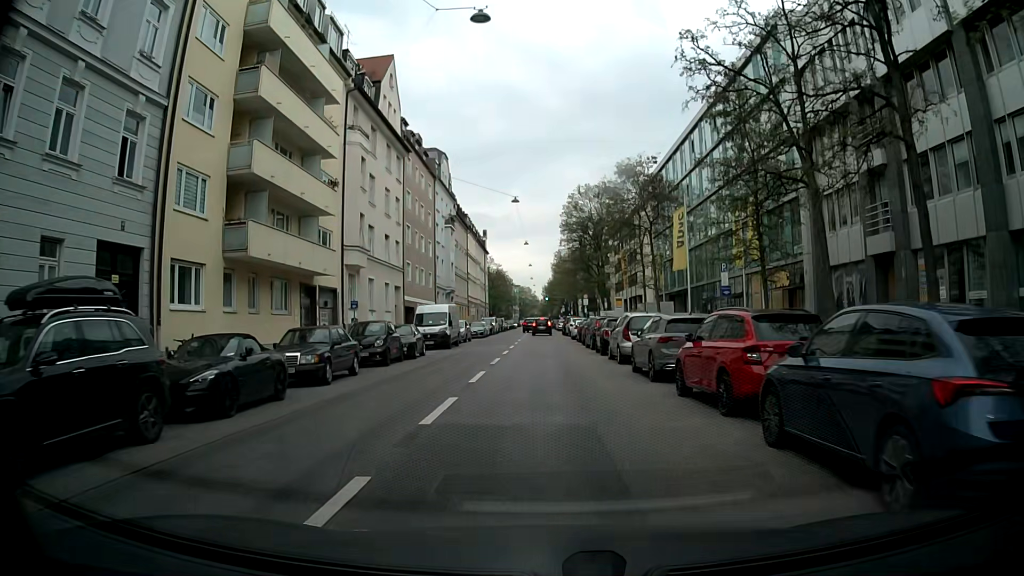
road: tertiary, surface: asphalt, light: Day
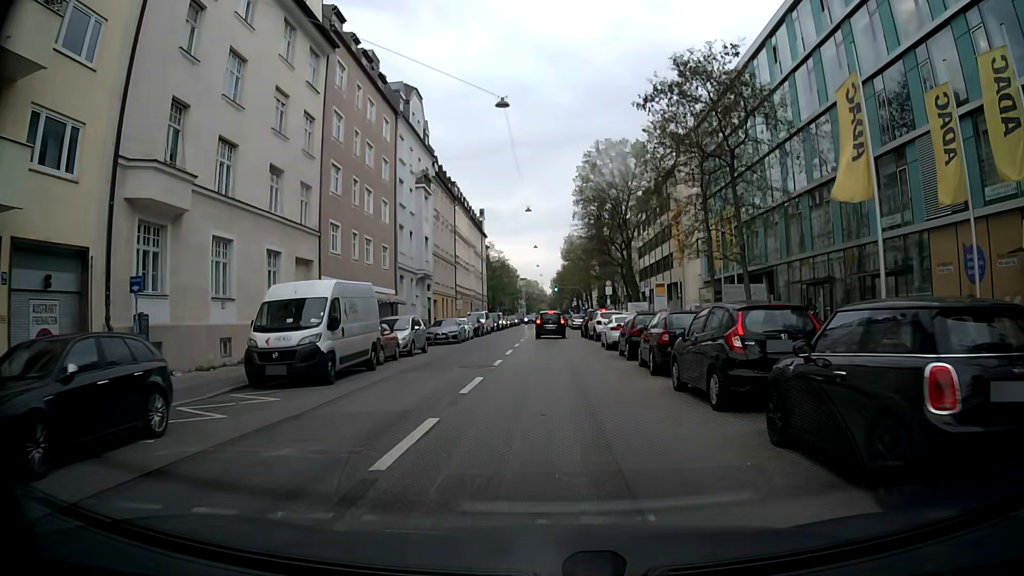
(-0.1, +21.4) m; 0°
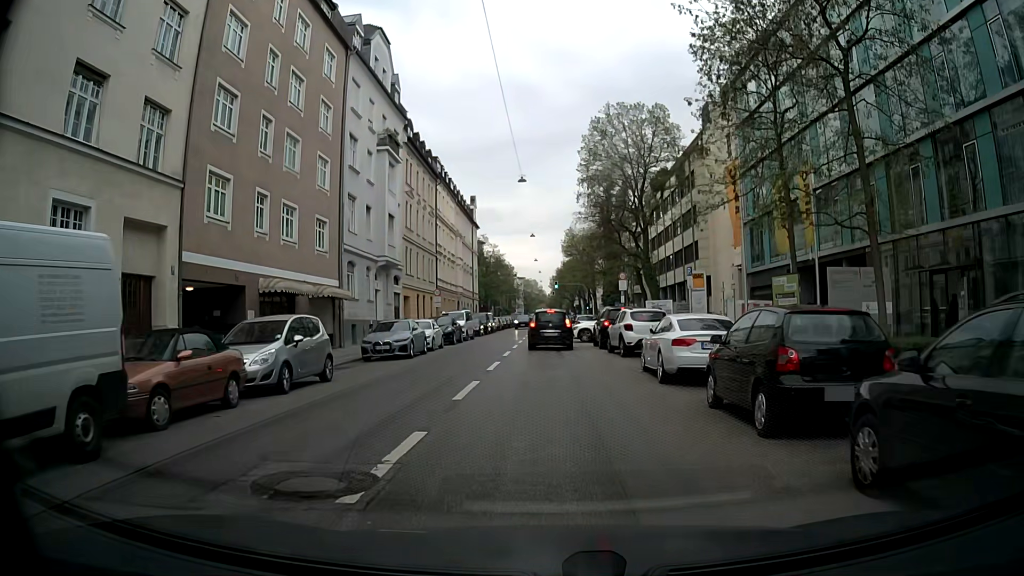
(-0.1, +12.7) m; 0°
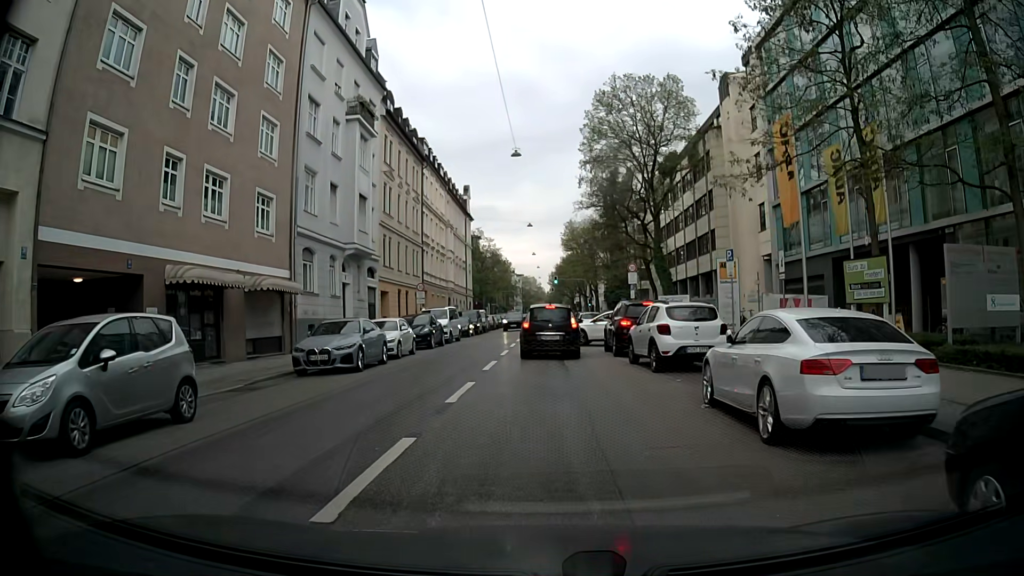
(-0.1, +6.6) m; -2°
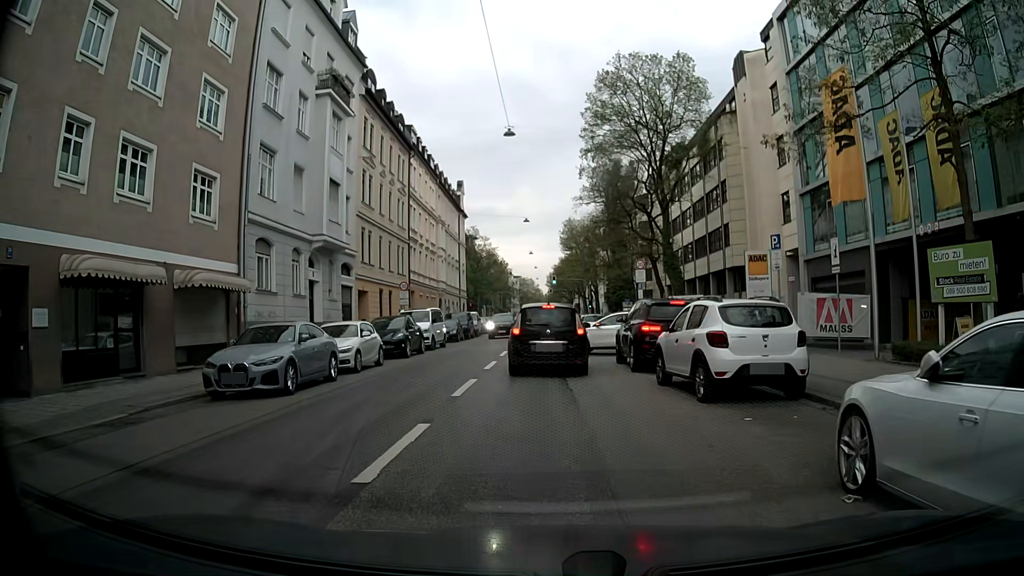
(+0.2, +4.7) m; +2°
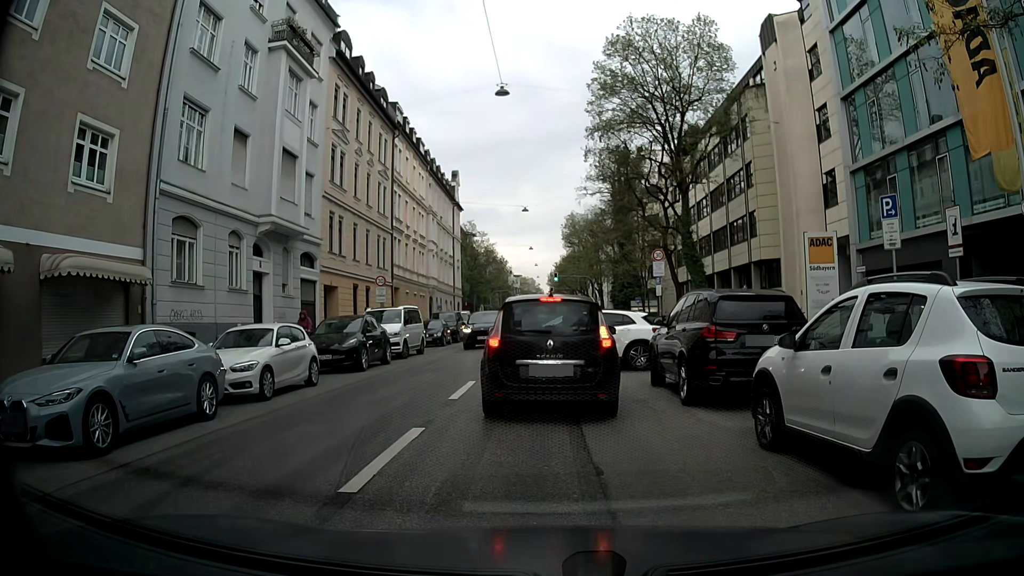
(0.0, +6.1) m; +2°
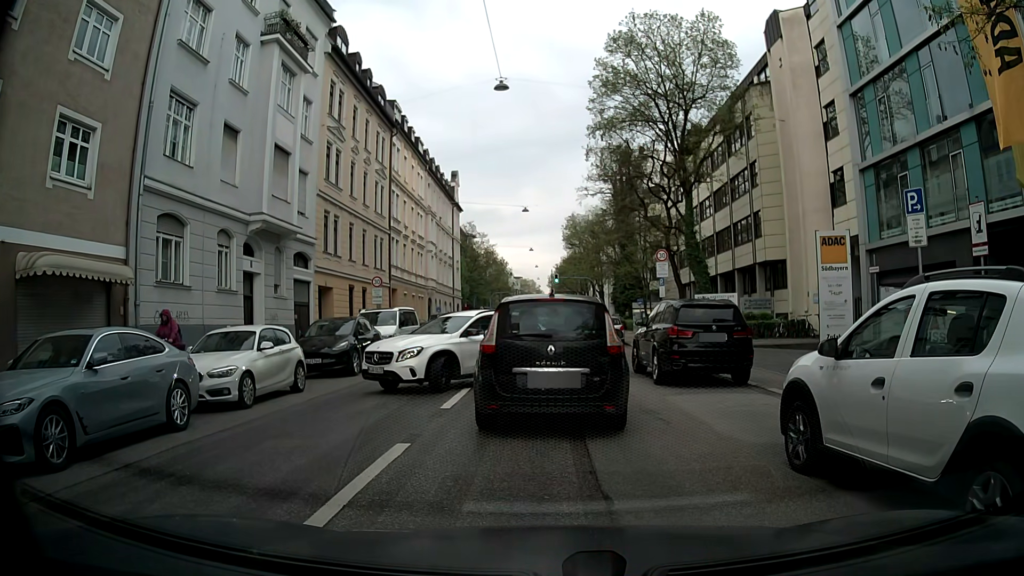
(0.0, +0.9) m; 0°
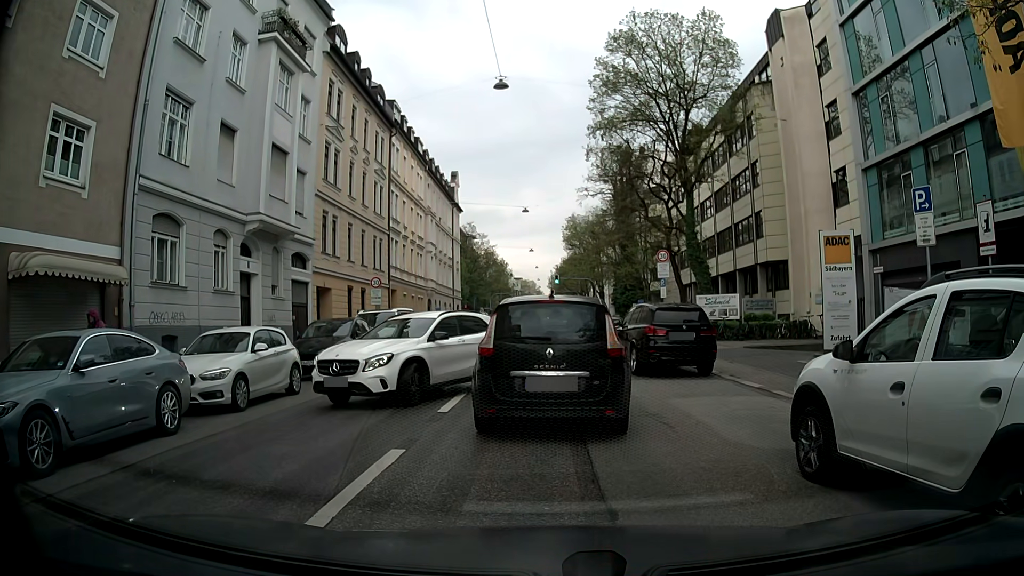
(0.0, +0.3) m; 0°
